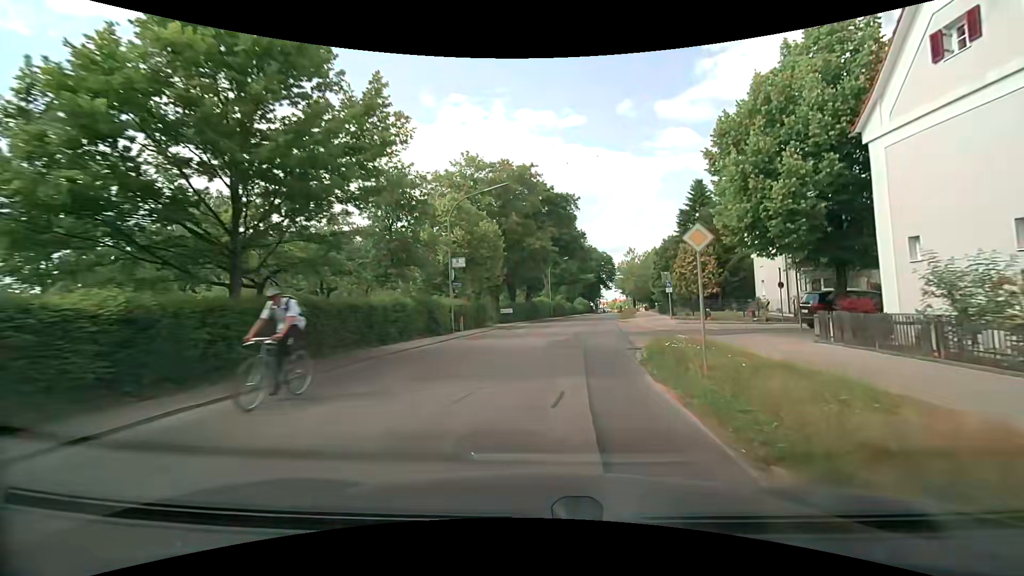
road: secondary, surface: asphalt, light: Day
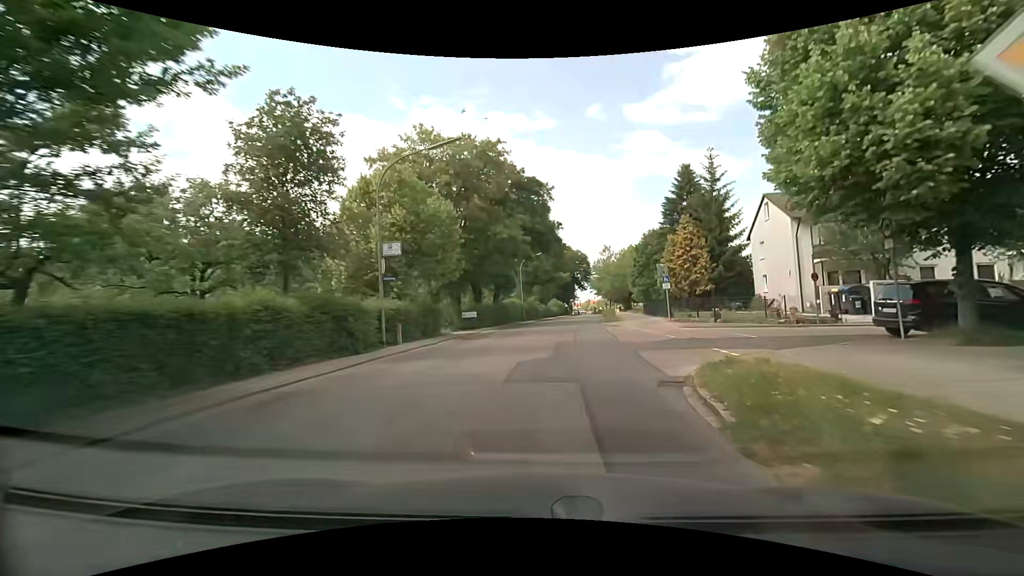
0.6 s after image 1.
(+0.2, +7.1) m; +3°
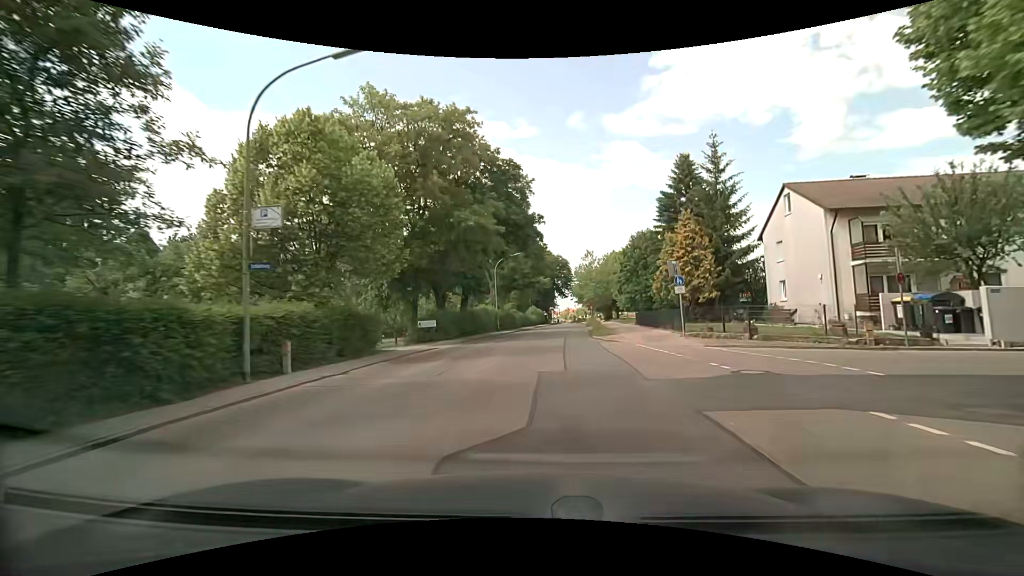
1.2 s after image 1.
(+0.2, +7.1) m; +1°
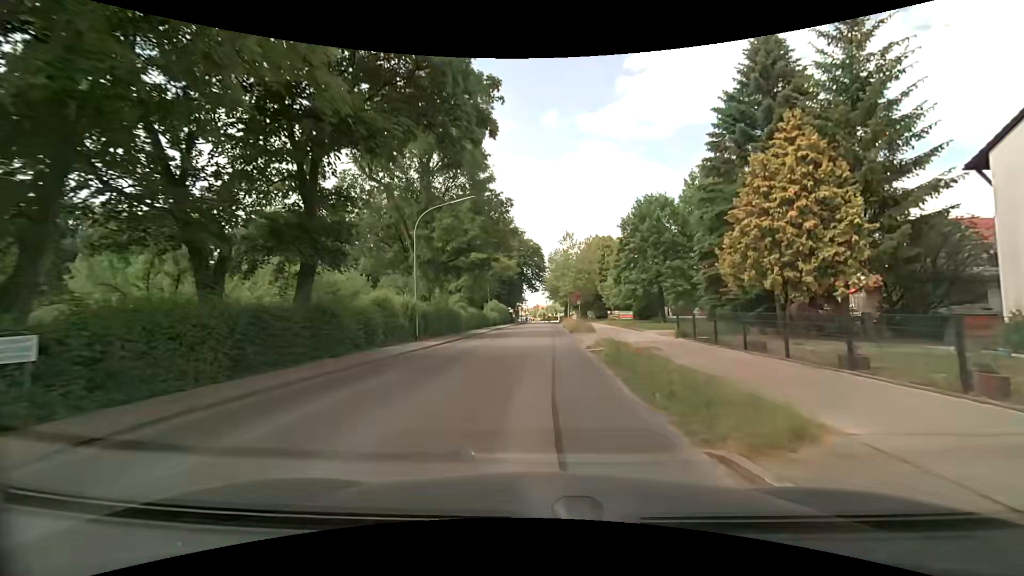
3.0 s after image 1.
(+1.3, +21.4) m; +5°
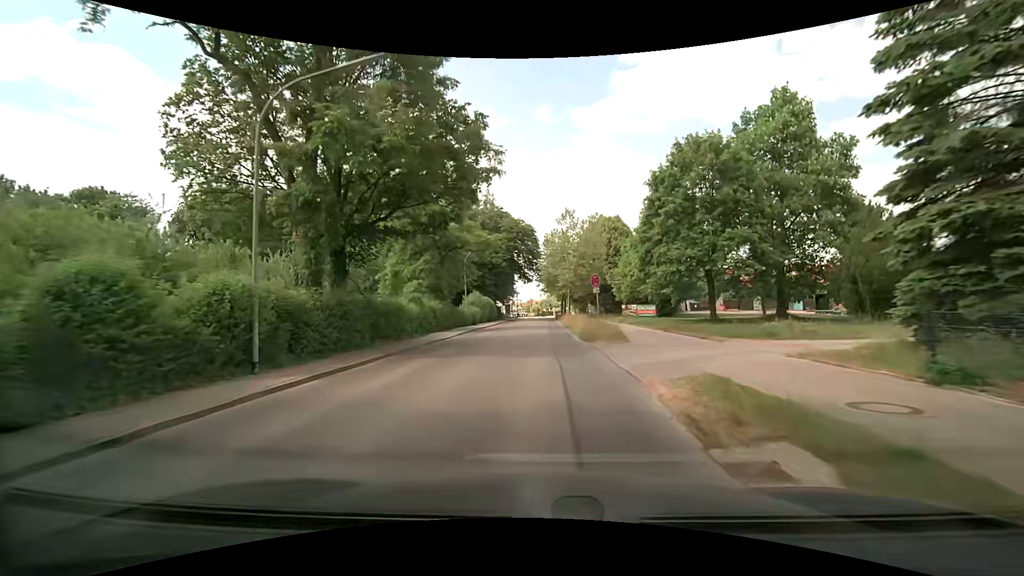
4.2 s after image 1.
(+0.1, +14.4) m; +1°
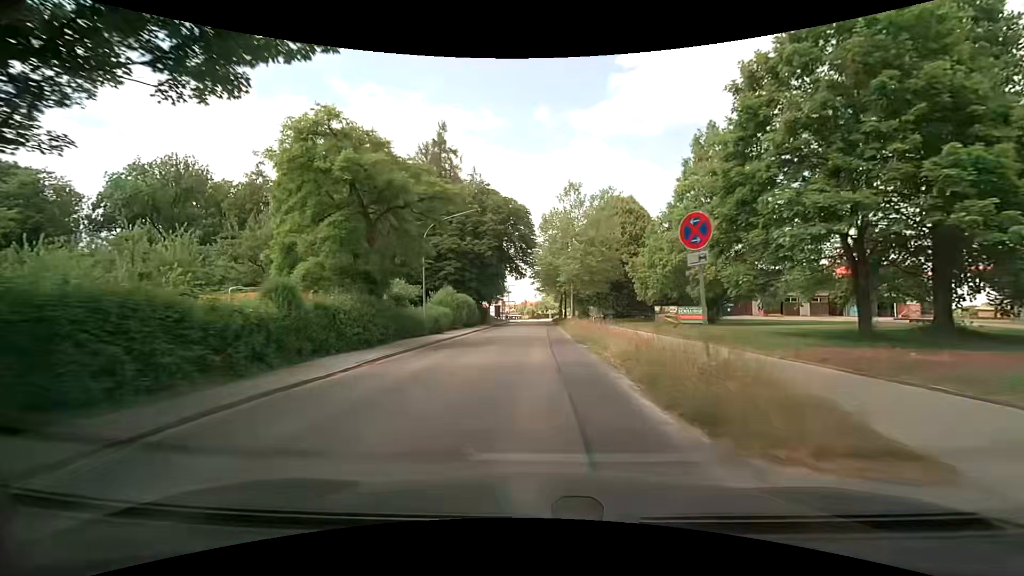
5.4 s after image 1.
(-0.2, +14.8) m; -1°
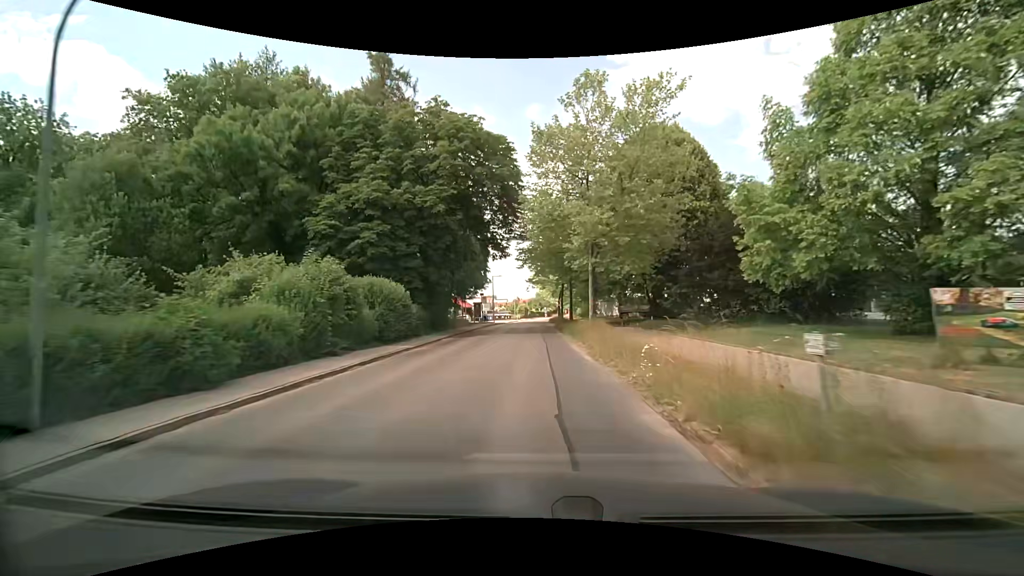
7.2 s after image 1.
(+0.3, +22.7) m; +1°
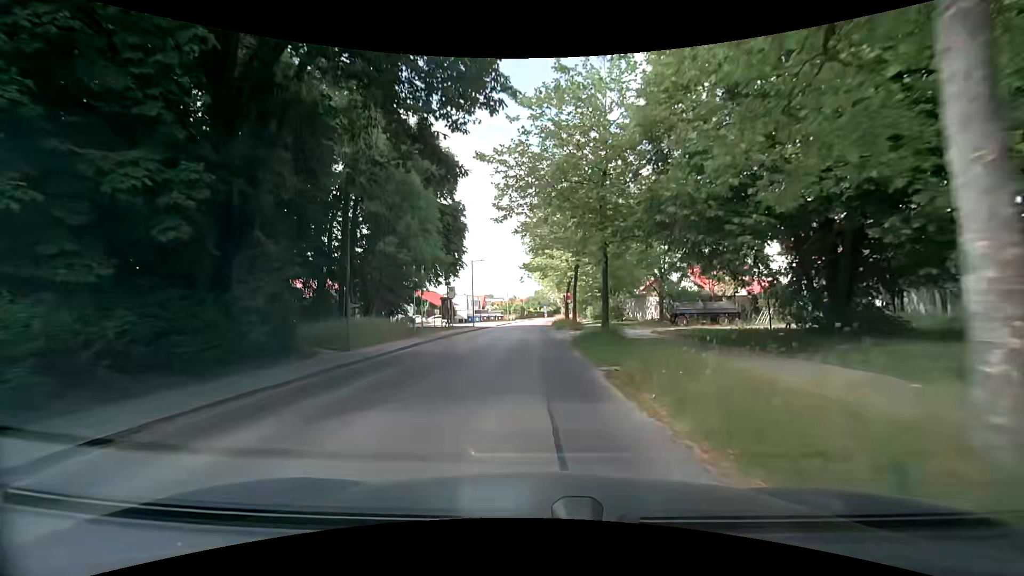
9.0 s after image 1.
(0.0, +23.4) m; 0°
(0, +10) (0, +20) (0, +30) (0, +40) (0, +50) (0, +60) (0, +70) (+1, +80) (+1, +90) (+2, +100) m
